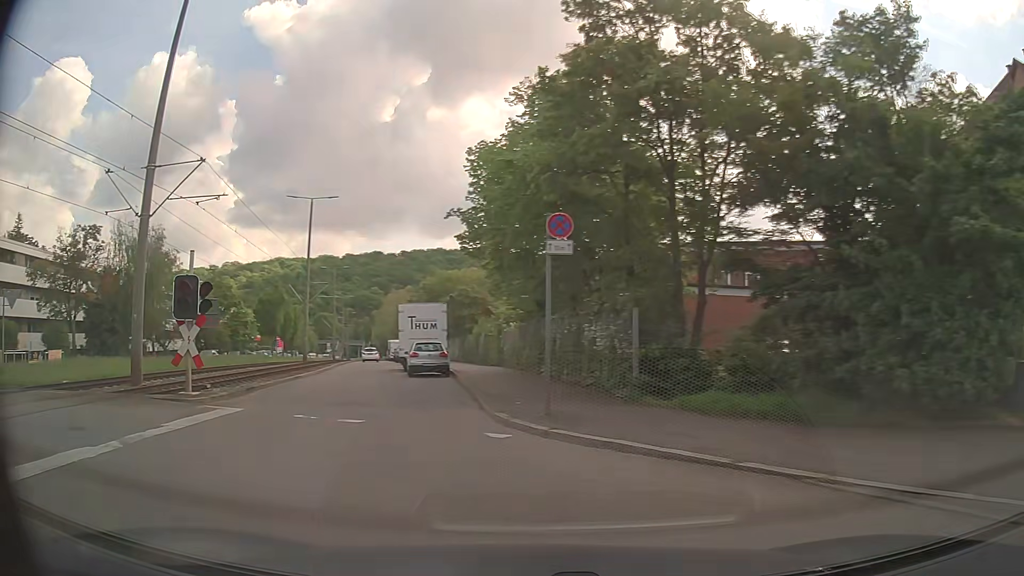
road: secondary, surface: asphalt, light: Day
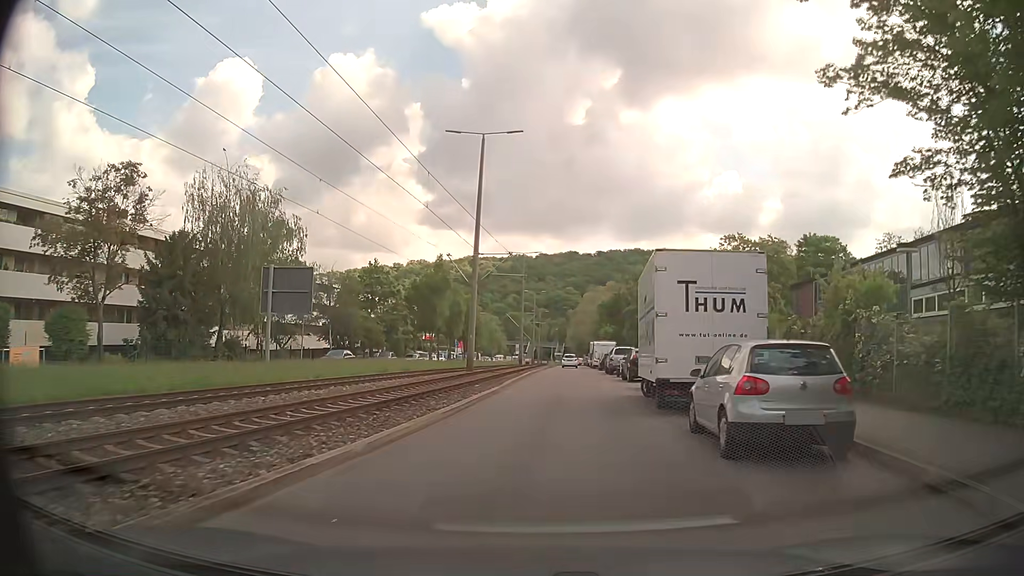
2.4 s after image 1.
(-5.0, +19.5) m; -17°
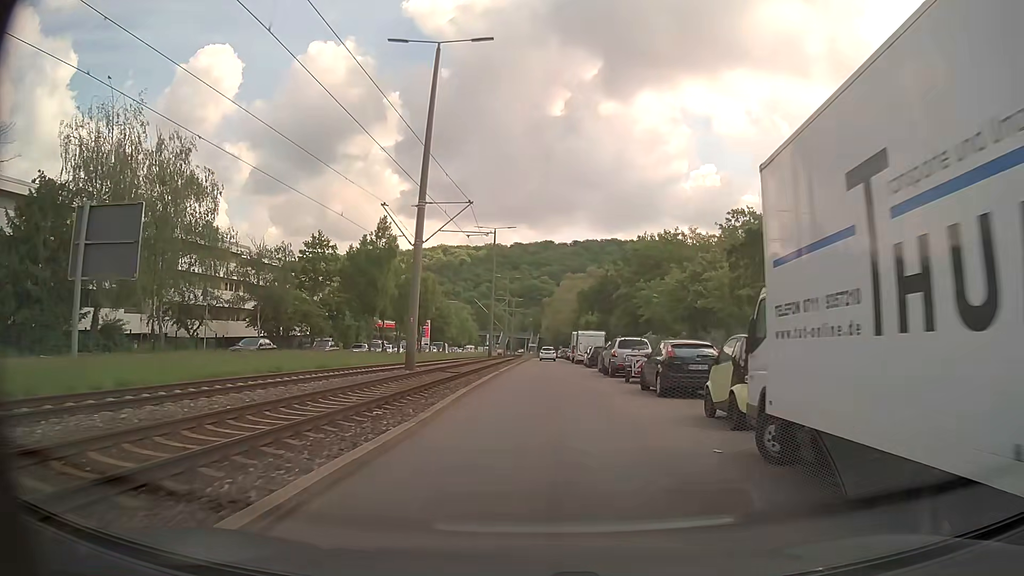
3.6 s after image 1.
(+0.2, +12.3) m; +2°
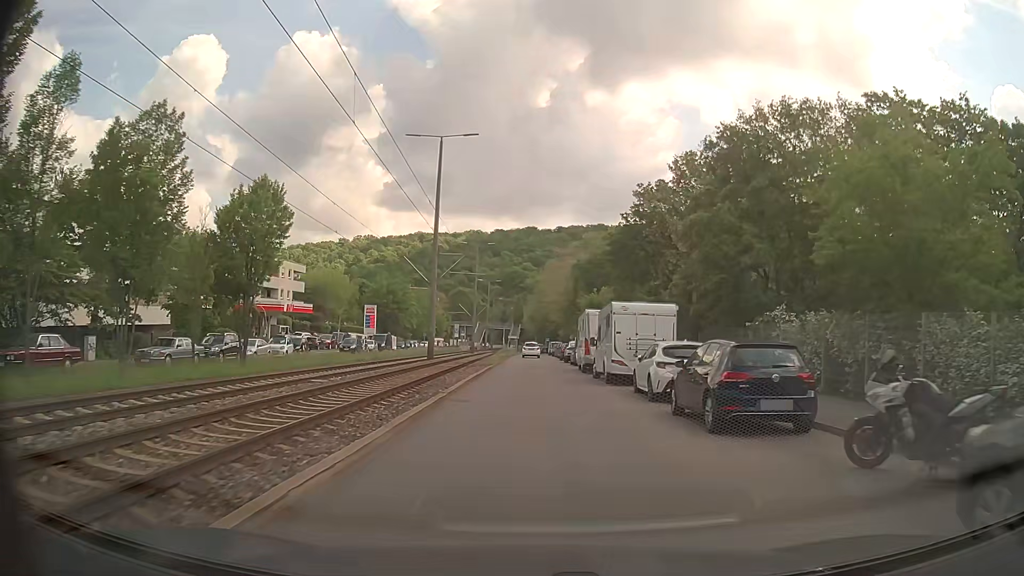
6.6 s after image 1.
(+0.8, +32.7) m; +2°
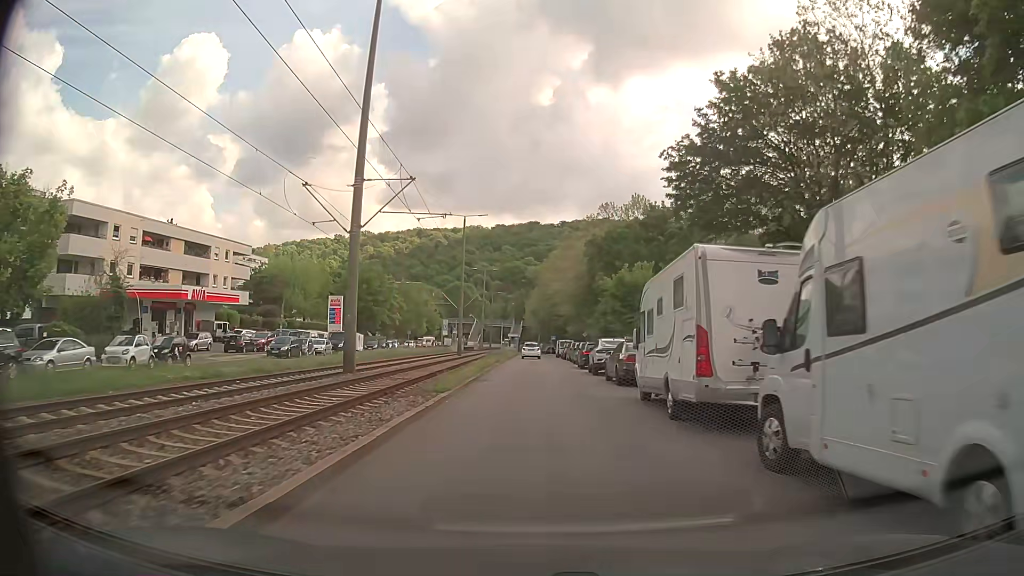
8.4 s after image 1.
(0.0, +20.0) m; 0°
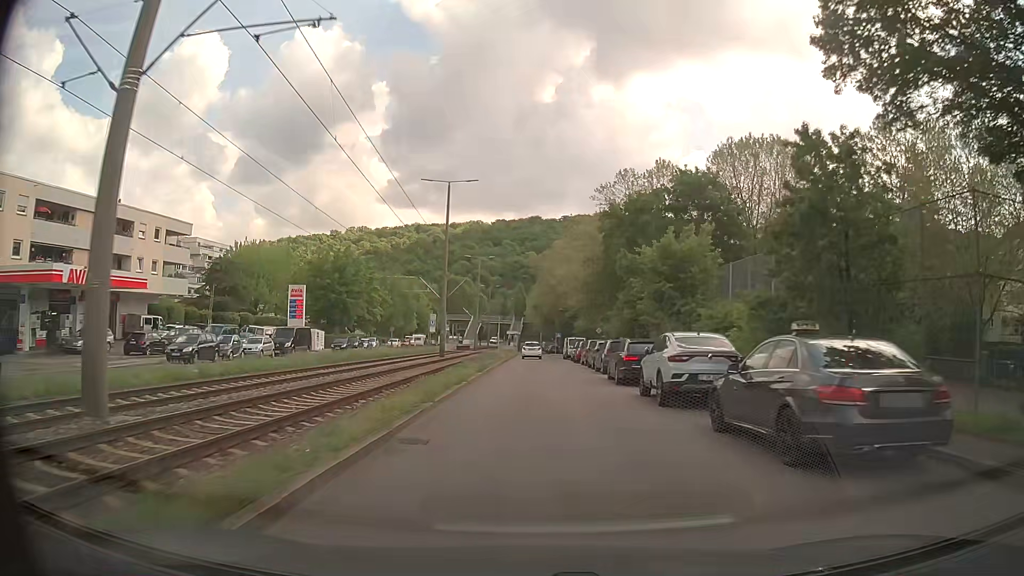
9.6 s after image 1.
(0.0, +14.7) m; 0°
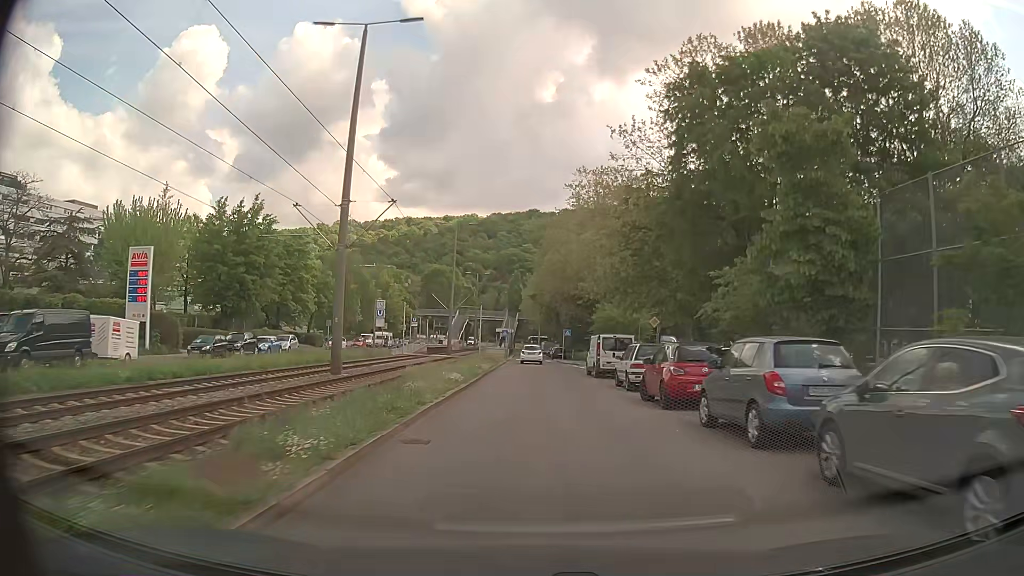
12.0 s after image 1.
(0.0, +29.7) m; 0°
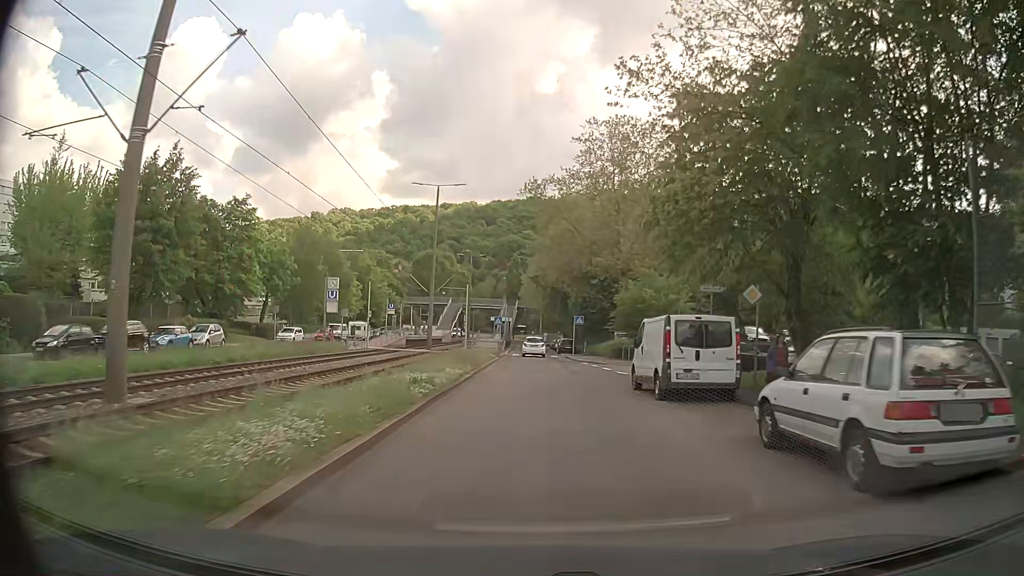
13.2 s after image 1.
(0.0, +14.9) m; 0°
